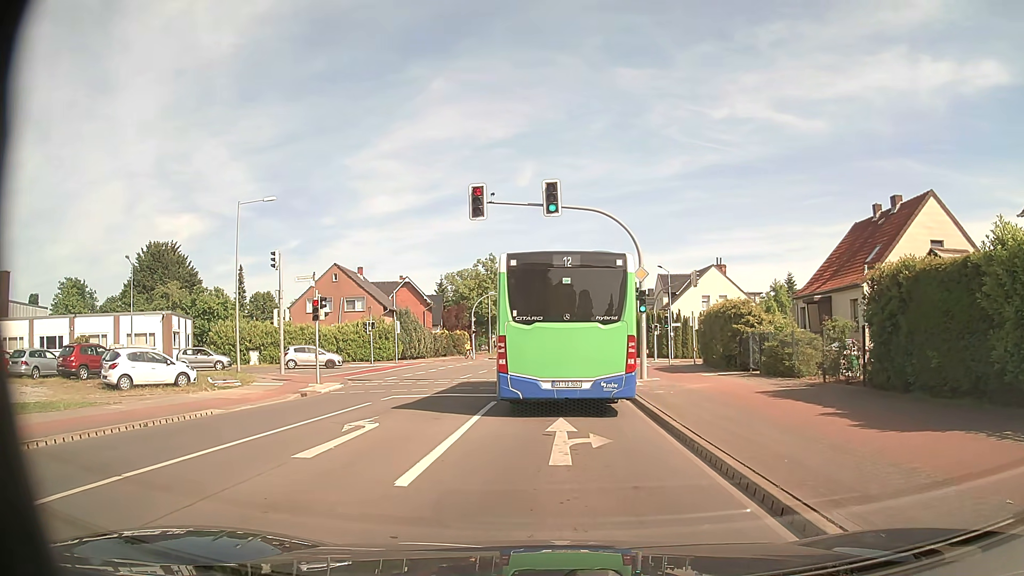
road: secondary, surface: asphalt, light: Day
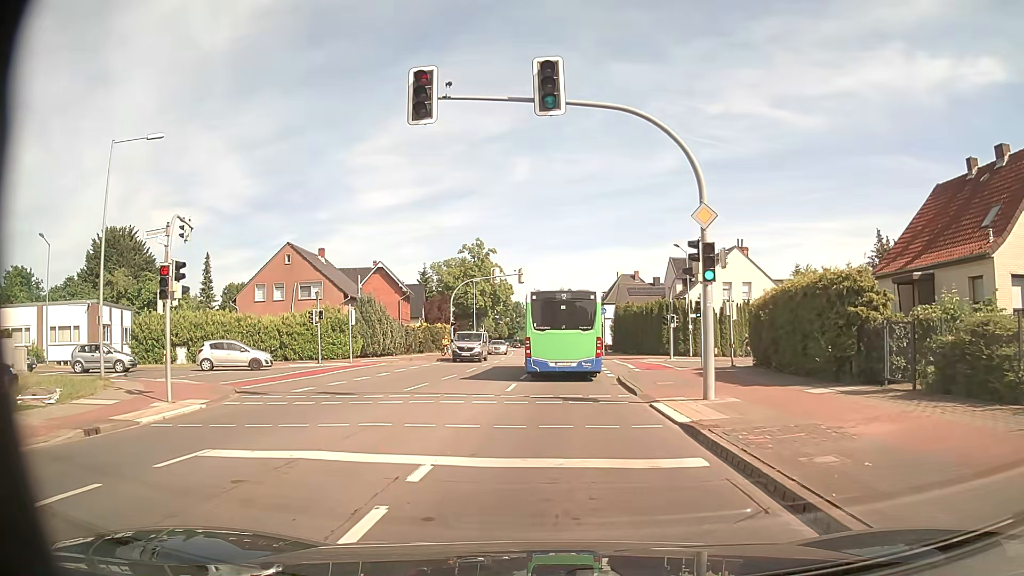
(-0.2, +11.1) m; 0°
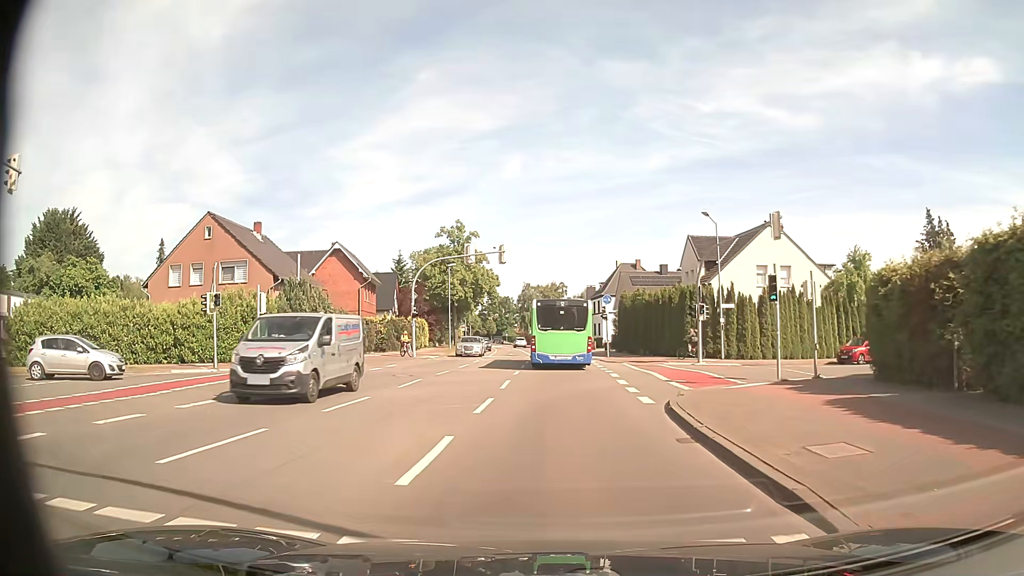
(+0.1, +12.6) m; +1°
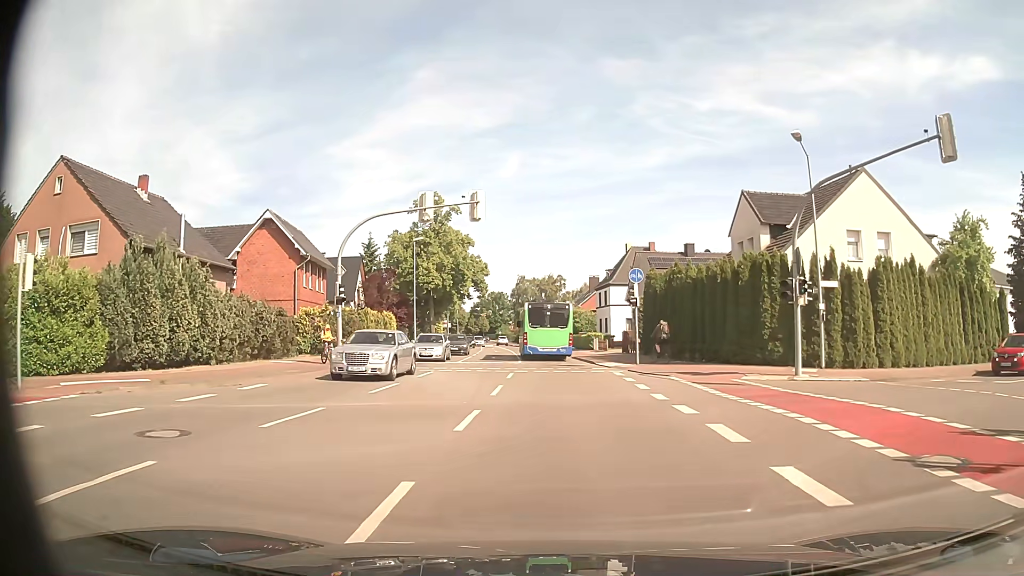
(0.0, +15.4) m; 0°
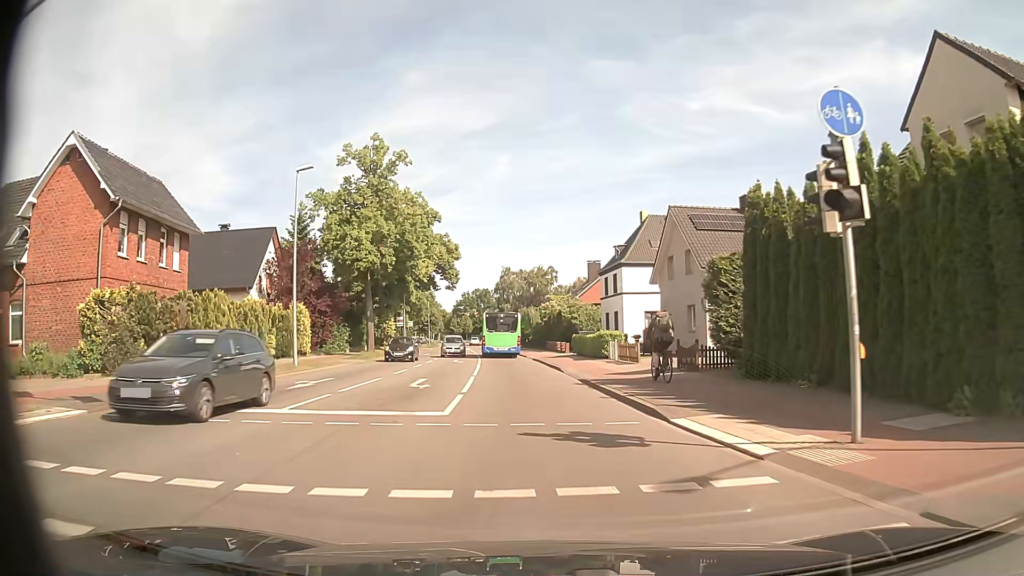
(+0.3, +21.4) m; +1°
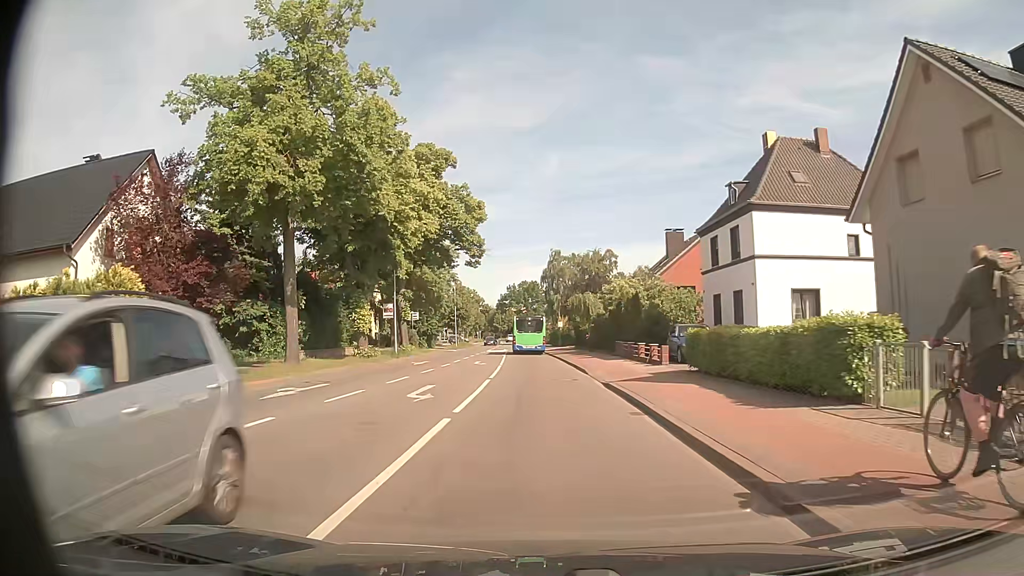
(-1.0, +23.7) m; -5°
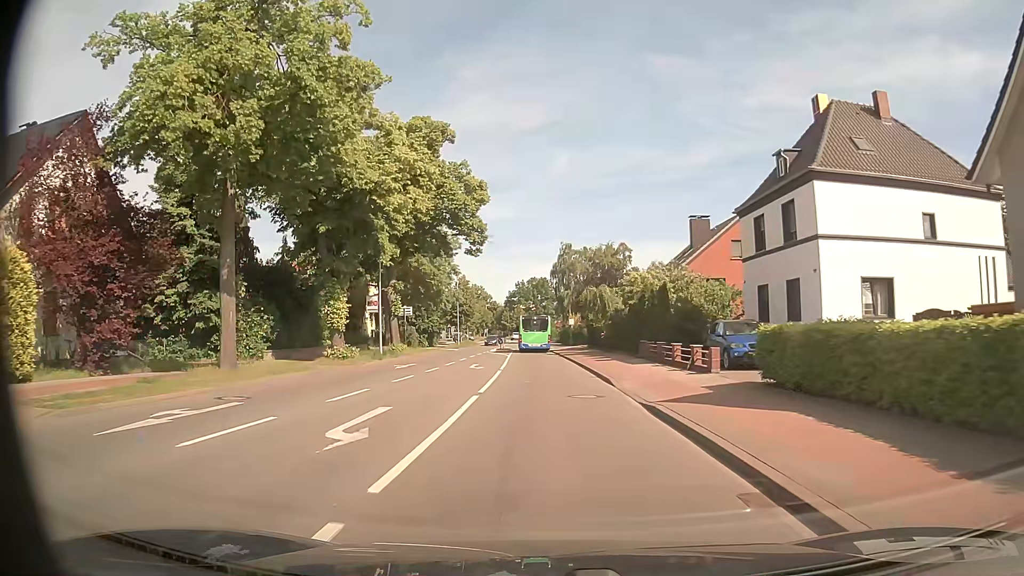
(0.0, +6.4) m; -1°
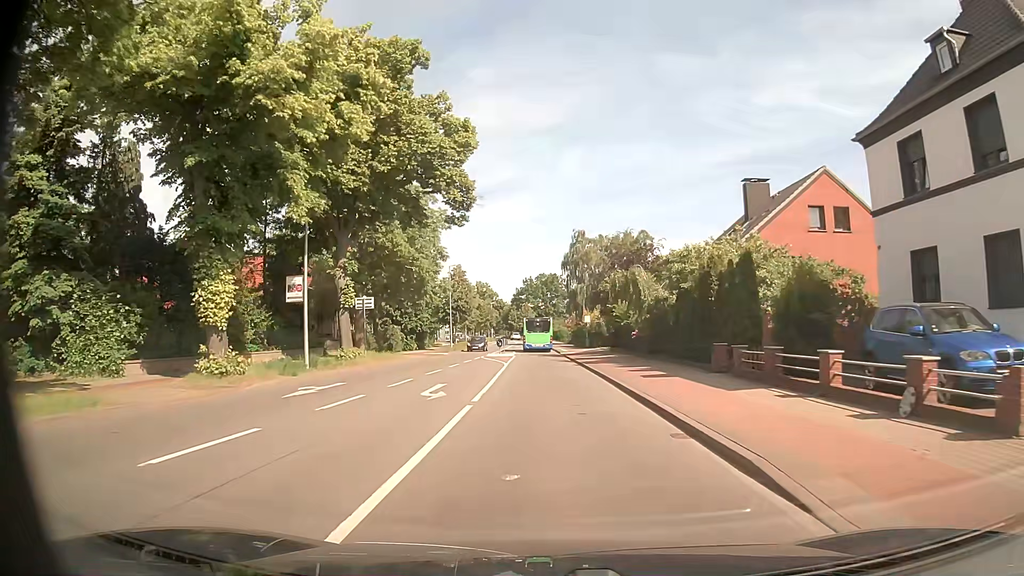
(-0.1, +13.2) m; -1°
(0, +10) (0, +20) (0, +30) (0, +40) (0, +50) (0, +60) (0, +70) (-1, +80) (-1, +90) (-1, +100) m
